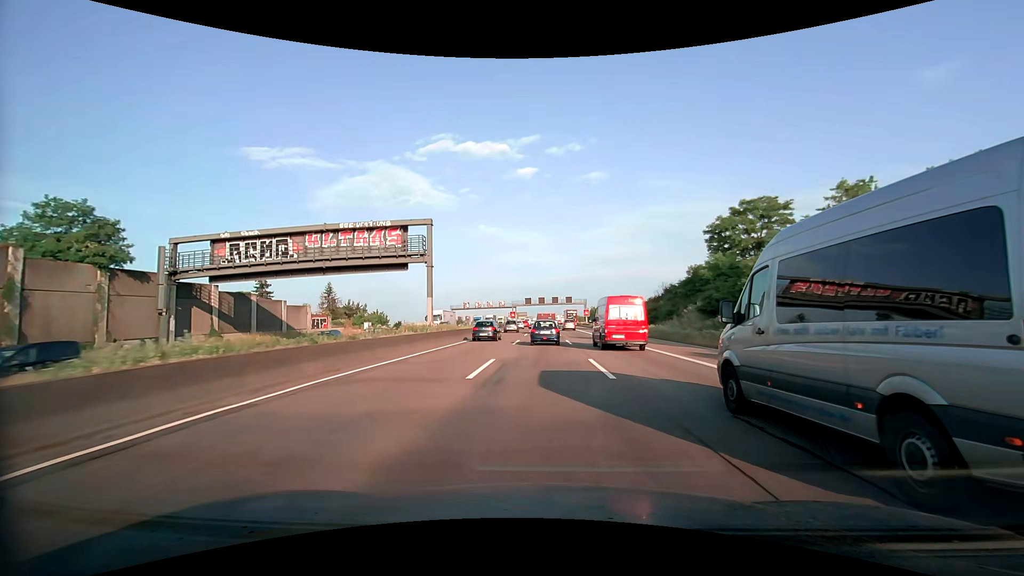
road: motorway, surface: asphalt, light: Day
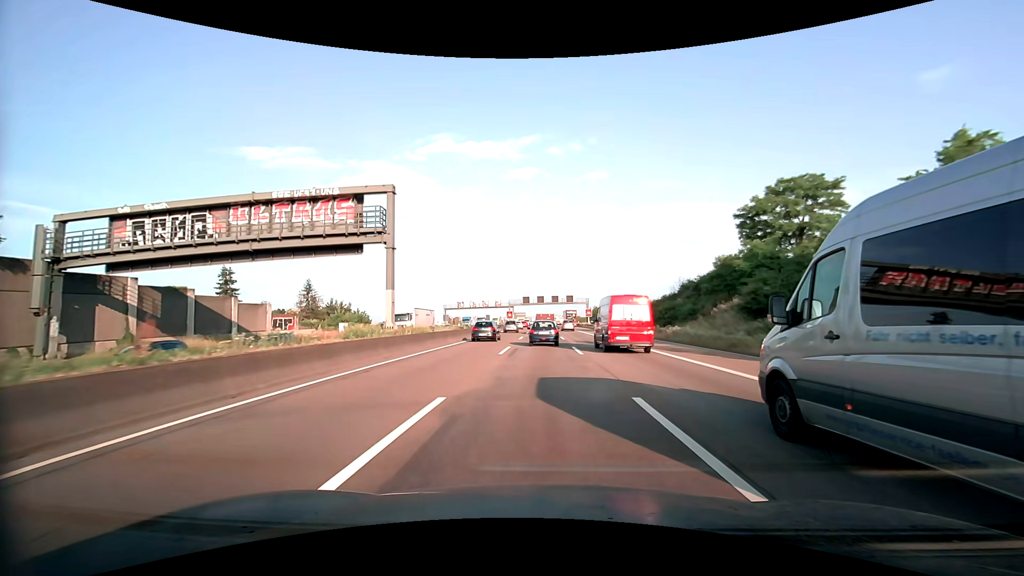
(0.0, +9.0) m; 0°
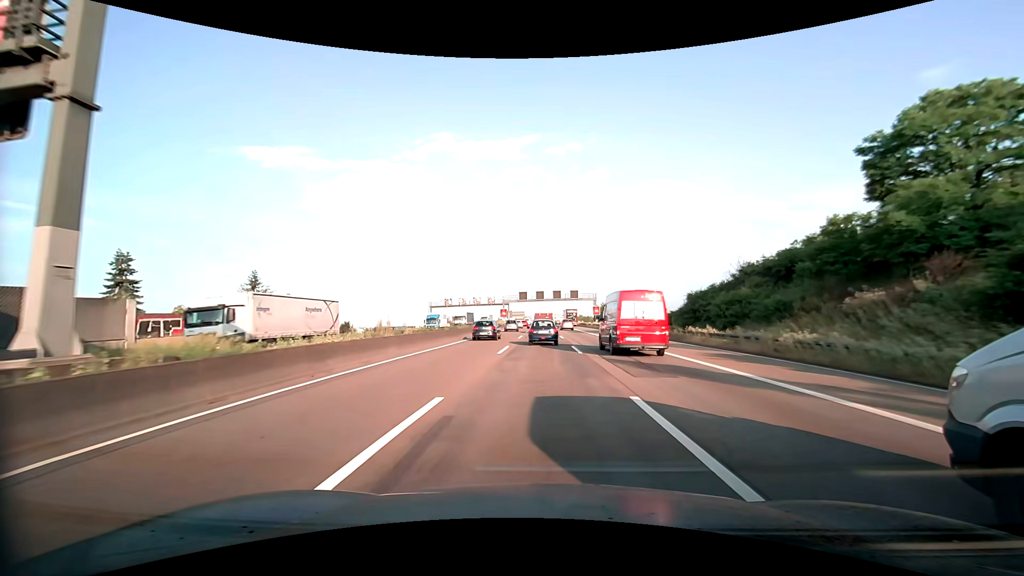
(0.0, +18.1) m; 0°
(0, +10) (0, +20) (0, +30) (0, +40) (0, +50) (0, +60) (0, +70) (0, +80) (0, +90) (0, +100) m
